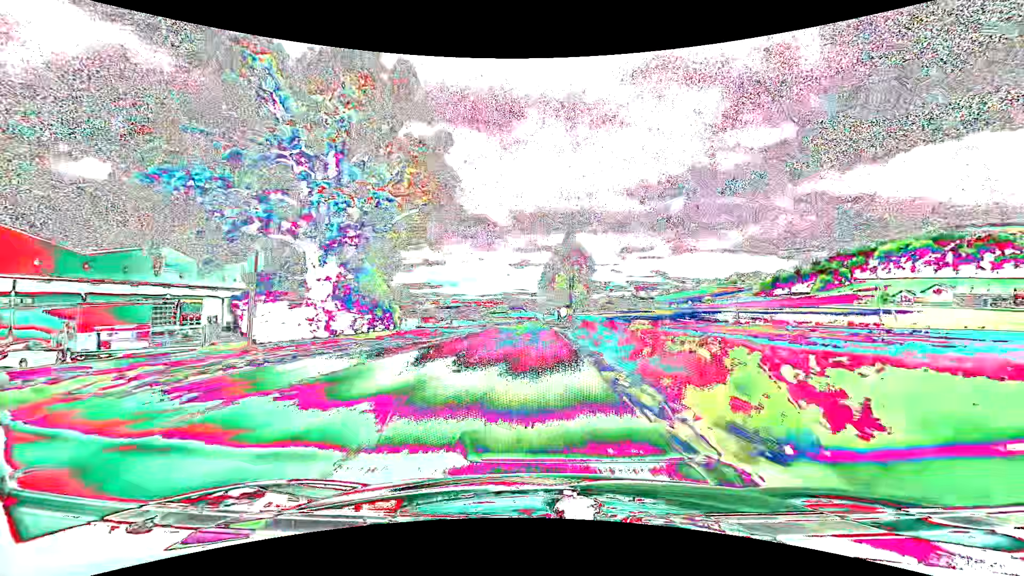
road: secondary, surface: asphalt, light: Day
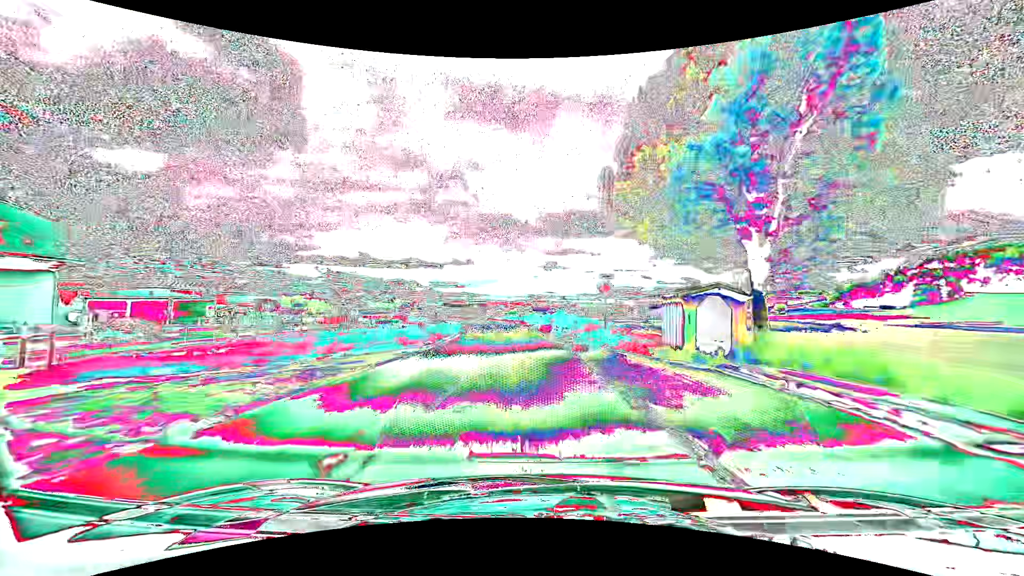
(-0.8, +54.3) m; -3°
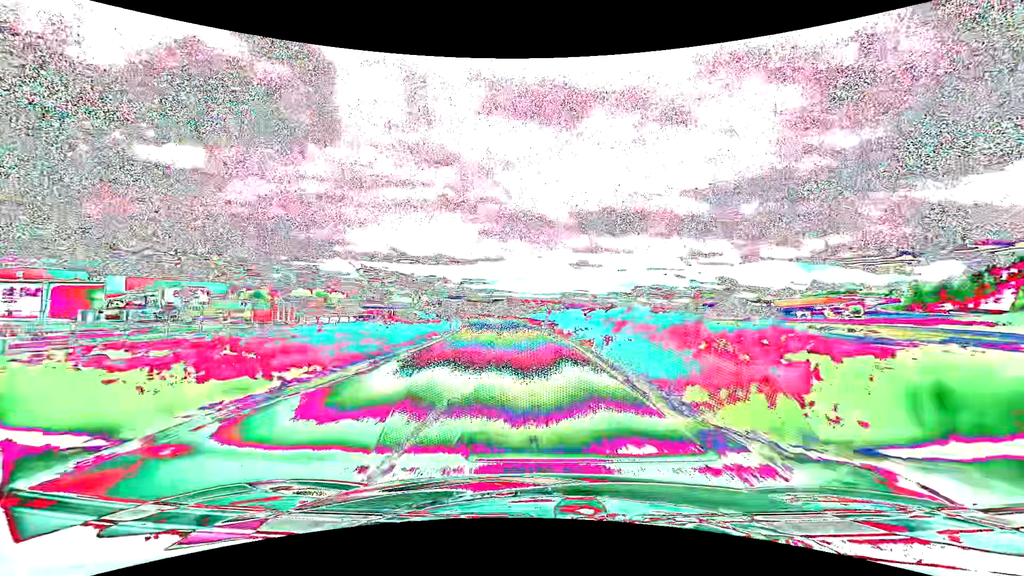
(-0.8, +27.3) m; -3°
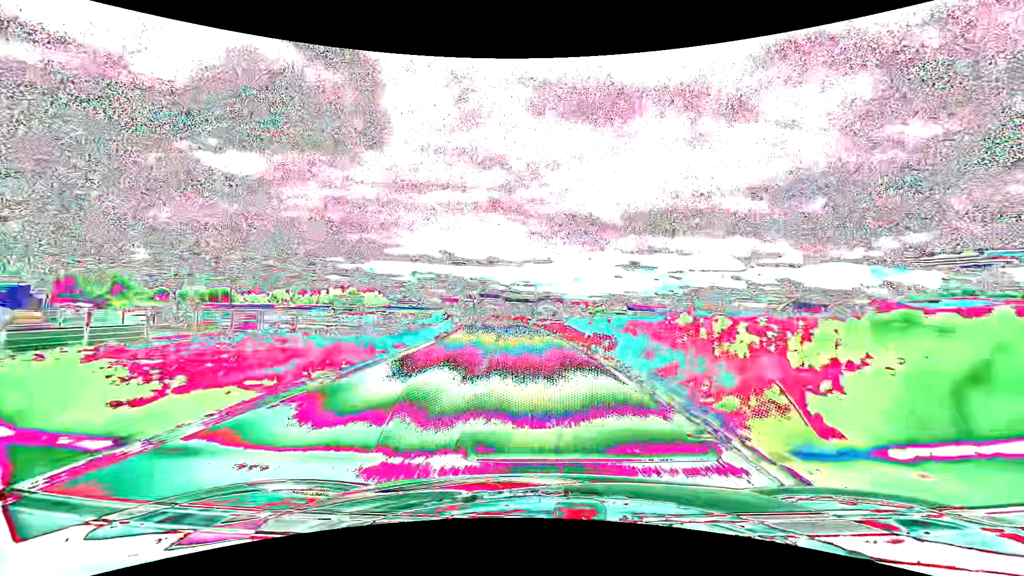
(-2.1, +41.3) m; -6°
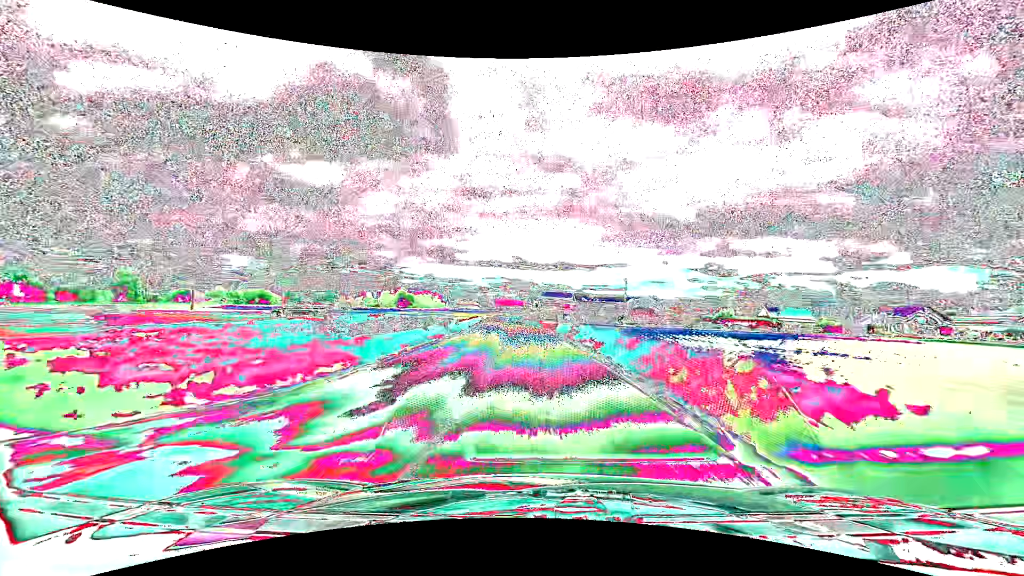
(-4.2, +56.4) m; -8°
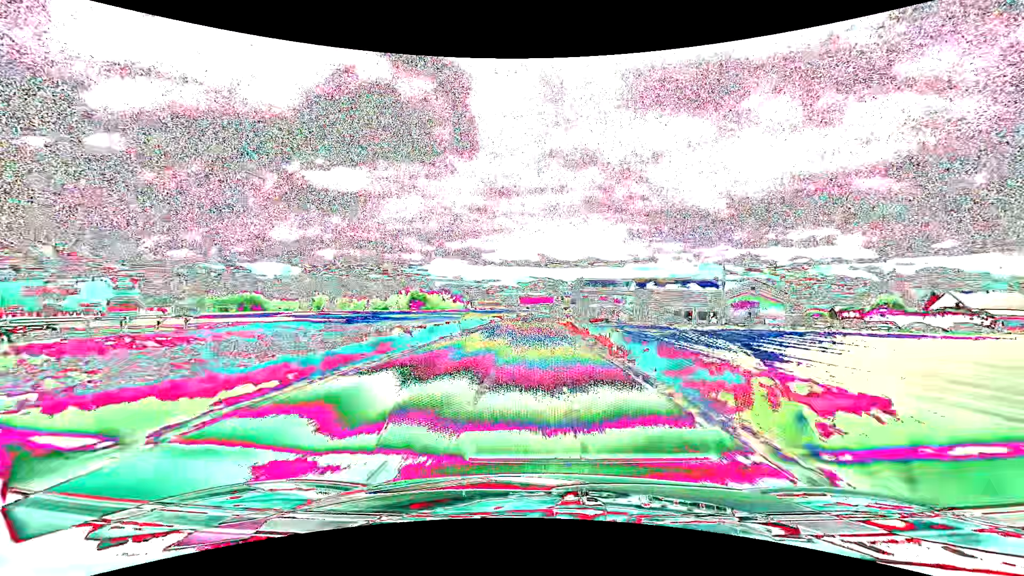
(-1.5, +43.4) m; -3°
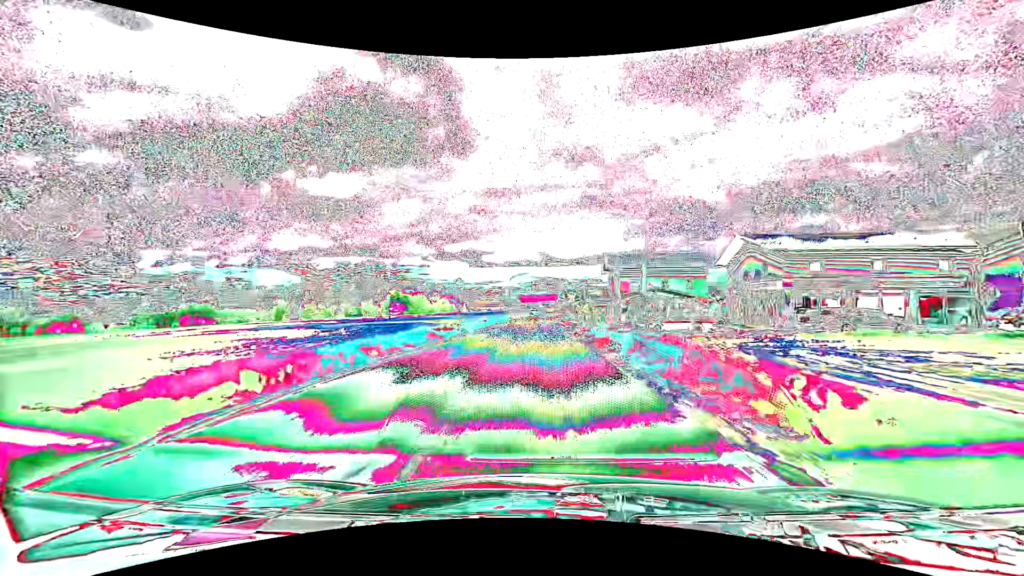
(-0.2, +41.9) m; 0°
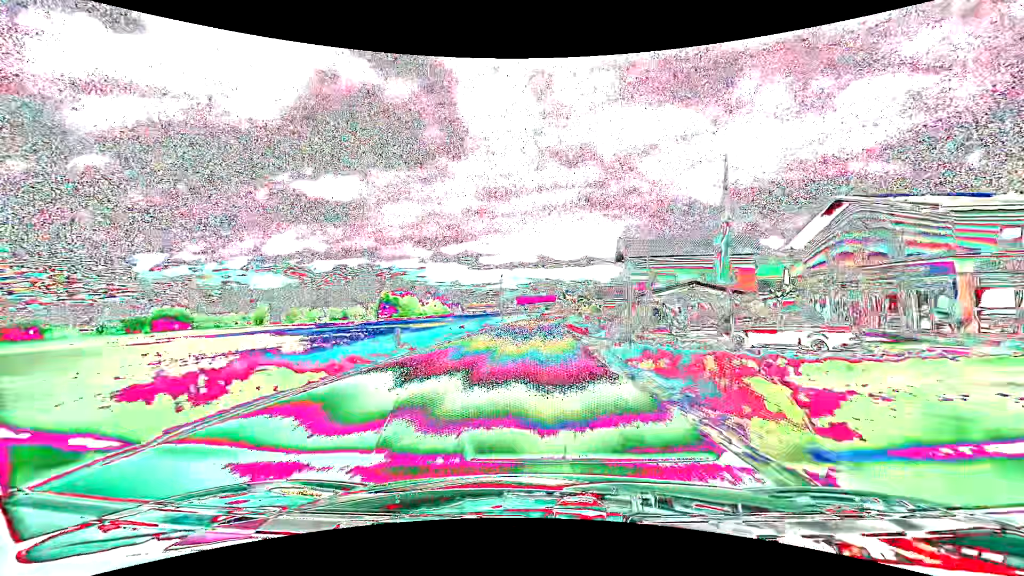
(0.0, +13.6) m; 0°
(0, +10) (0, +20) (0, +30) (0, +40) (0, +50) (+1, +60) (+1, +70) (+1, +80) (+2, +90) (+3, +100) m
